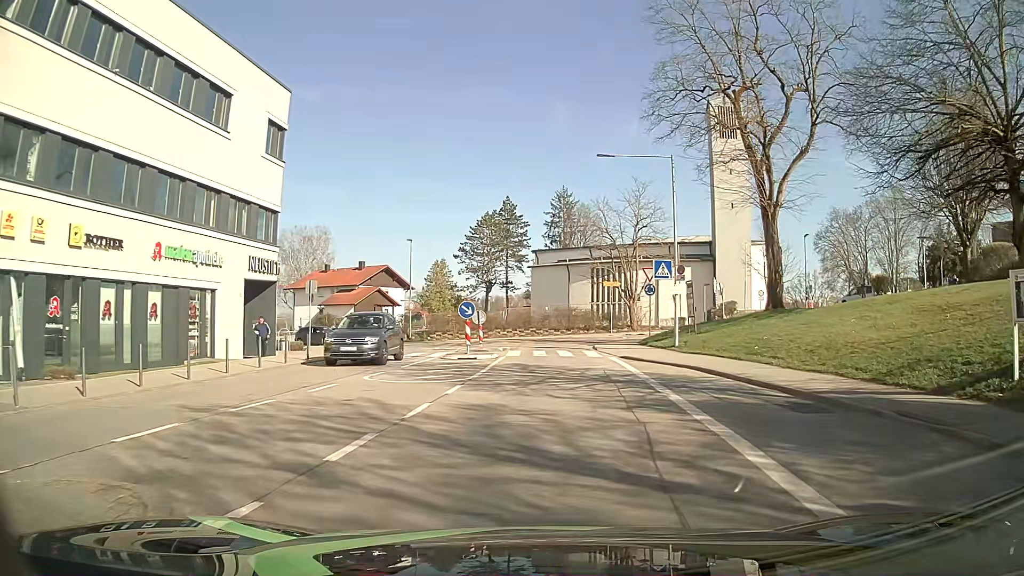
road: unclassified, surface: asphalt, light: Day
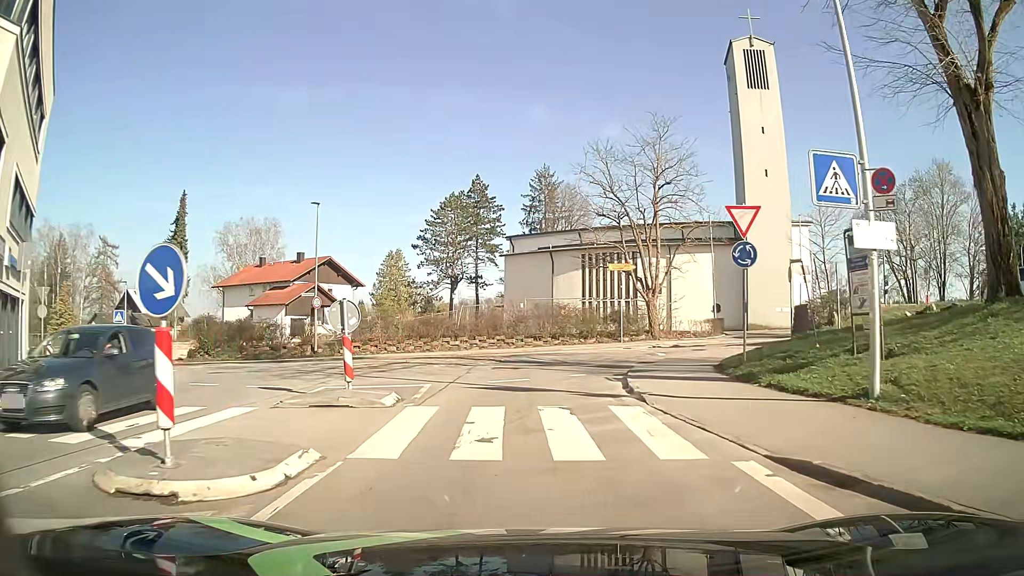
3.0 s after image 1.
(+0.5, +18.4) m; +1°
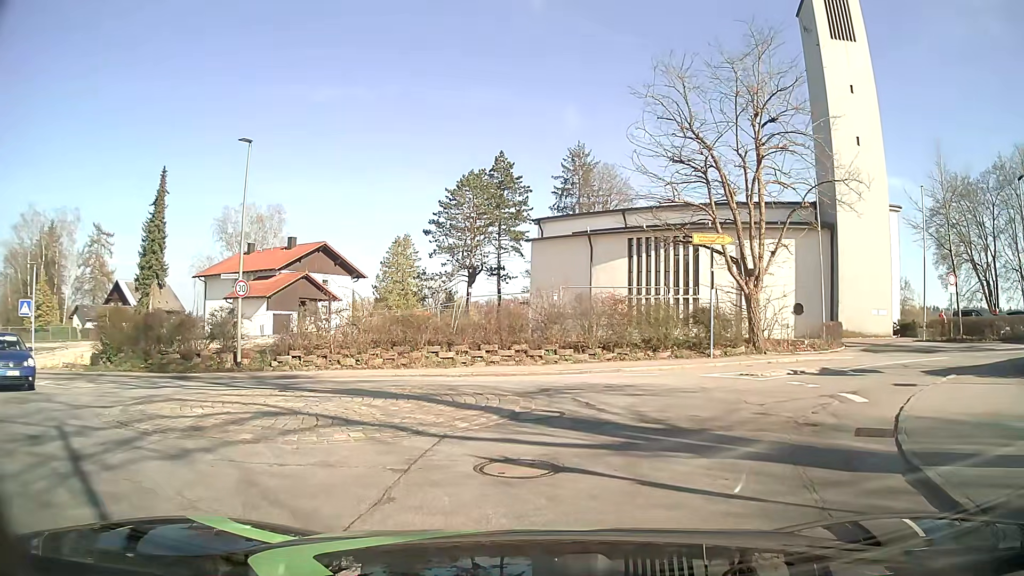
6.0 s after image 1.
(-0.3, +12.0) m; -2°
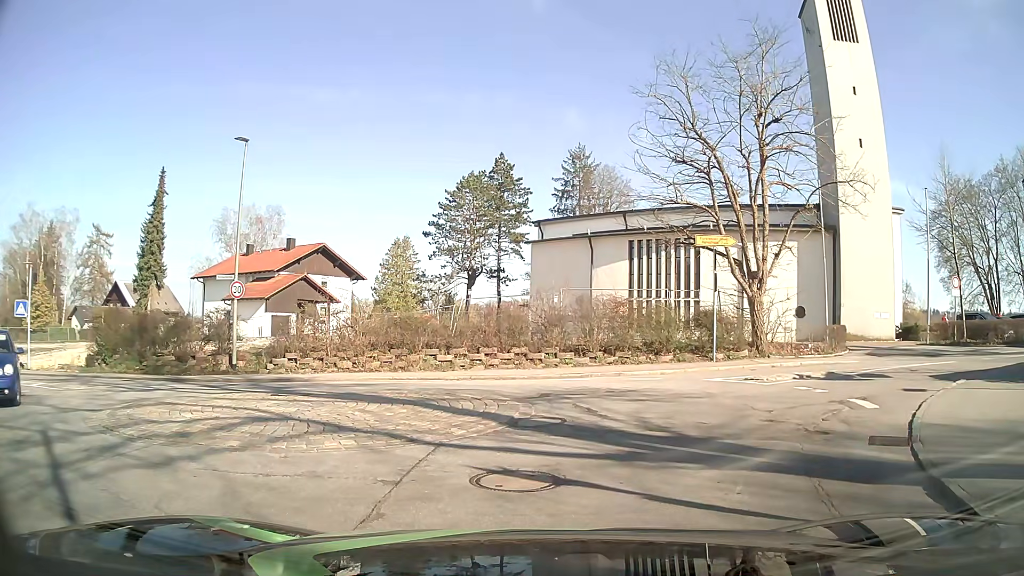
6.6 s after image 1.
(0.0, +0.3) m; 0°
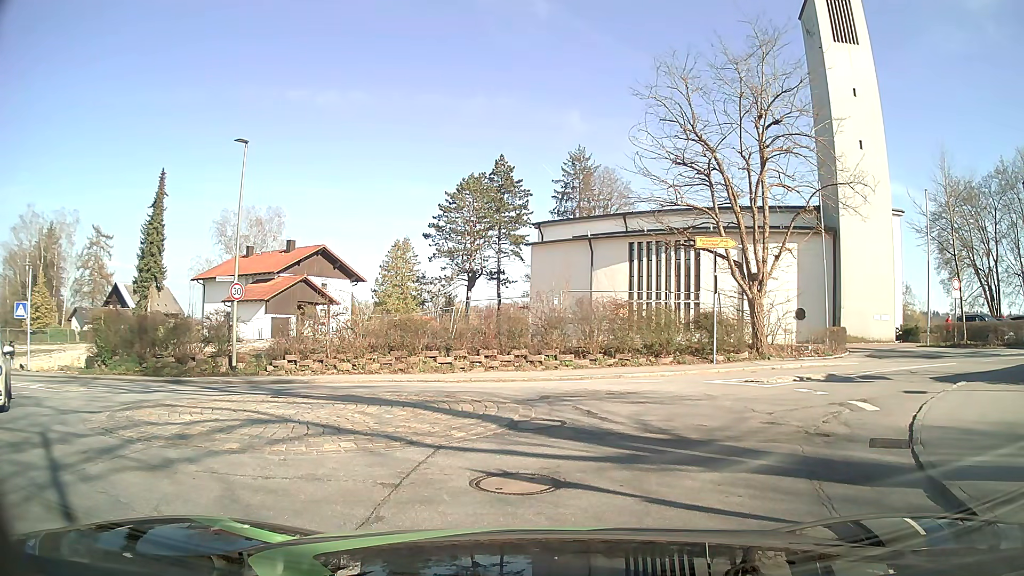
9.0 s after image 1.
(0.0, +0.1) m; 0°
